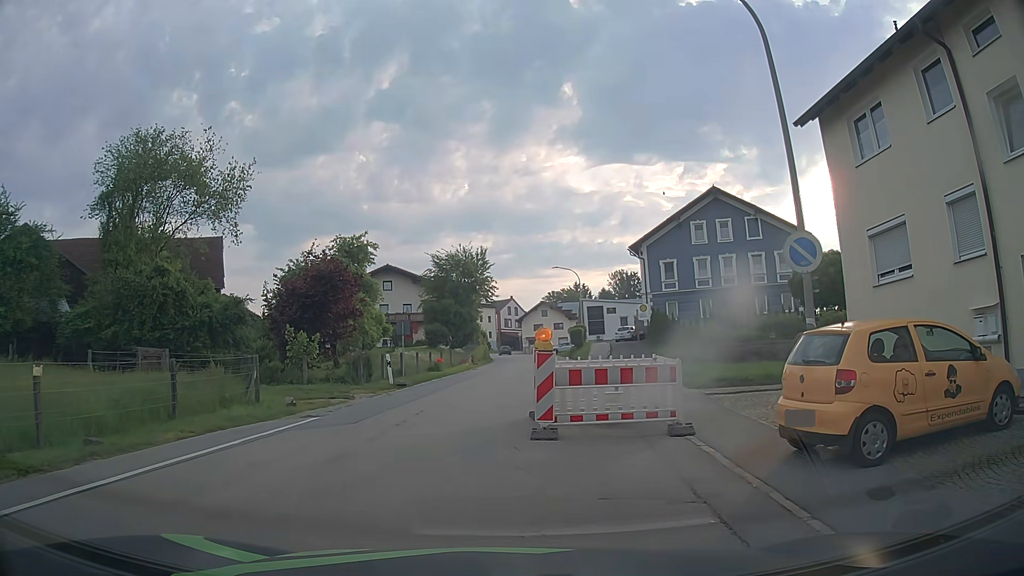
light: Day
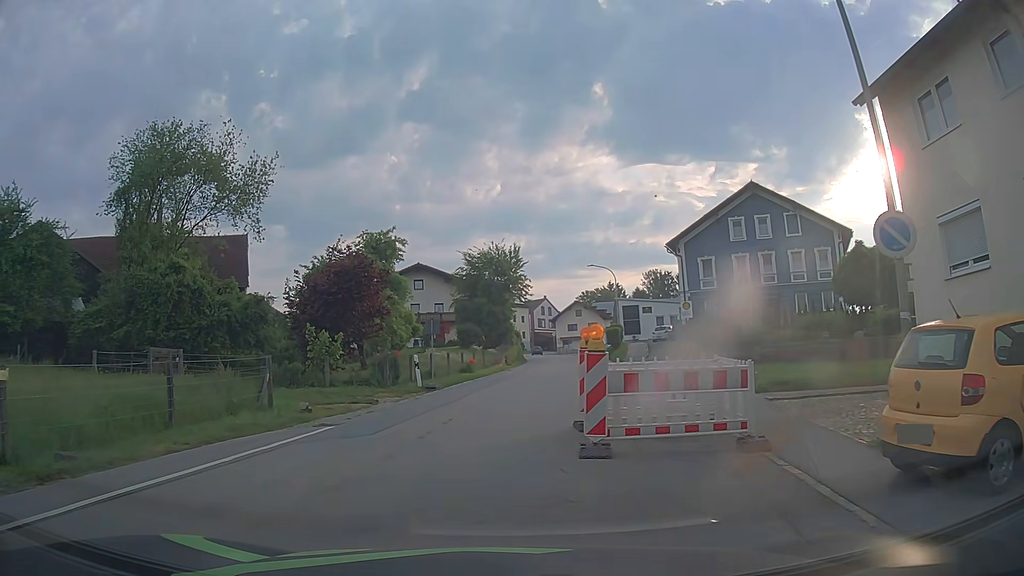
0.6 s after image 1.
(-0.1, +1.8) m; -3°
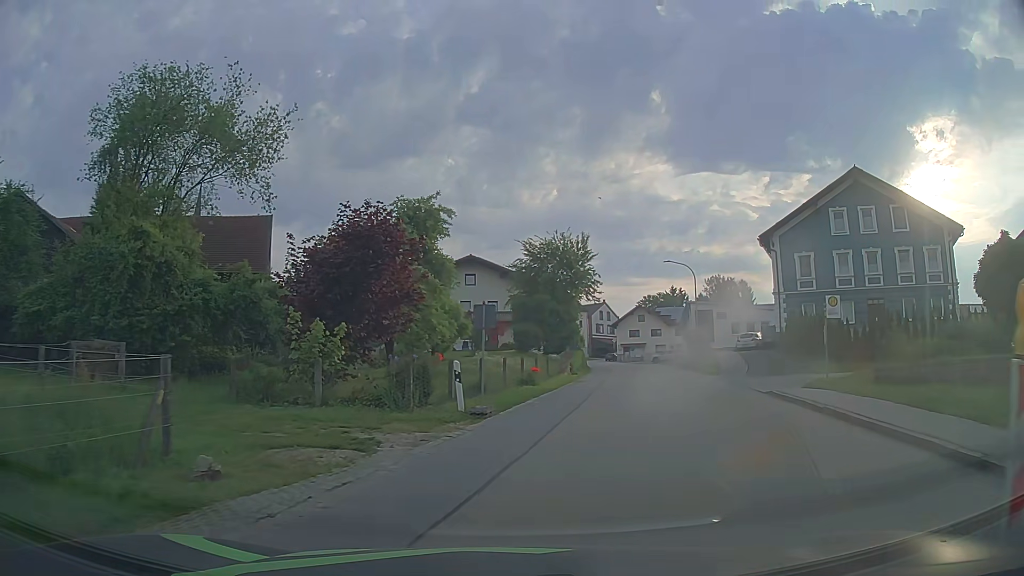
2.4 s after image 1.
(-1.0, +9.0) m; -6°
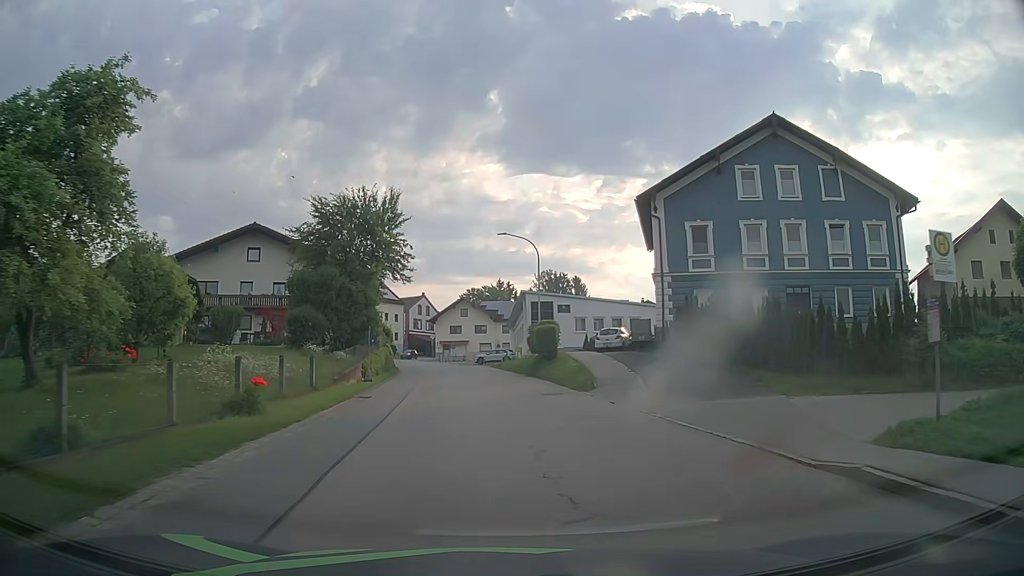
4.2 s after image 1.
(+2.2, +13.9) m; +16°
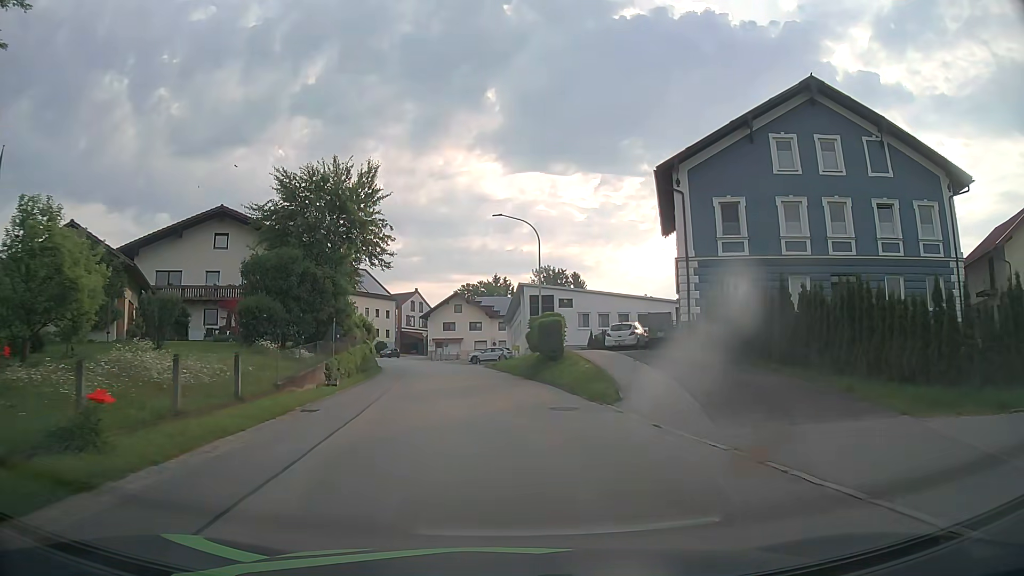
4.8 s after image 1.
(0.0, +5.8) m; 0°
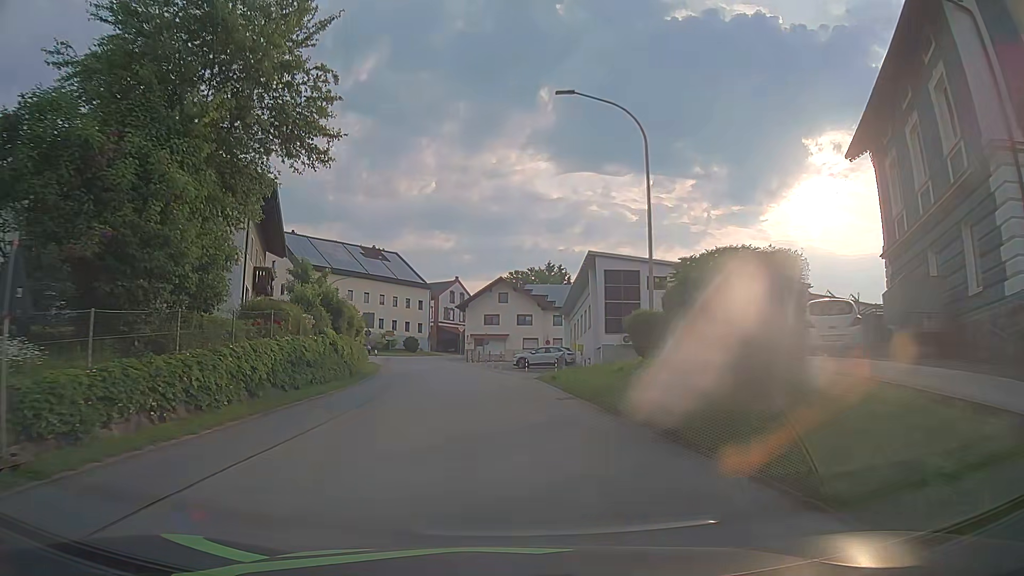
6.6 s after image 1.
(-0.6, +19.4) m; -4°
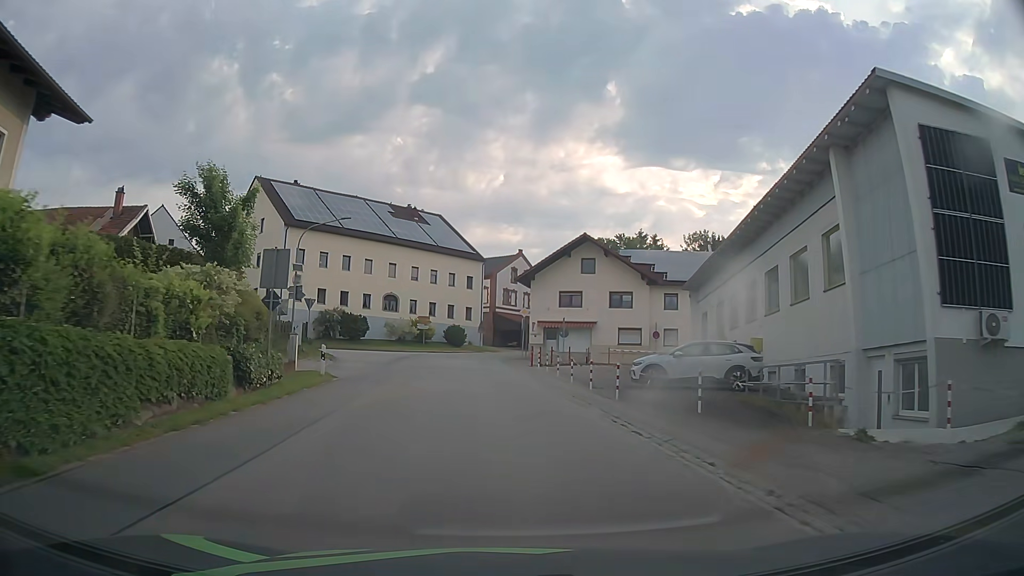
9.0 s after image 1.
(-1.3, +27.2) m; -6°
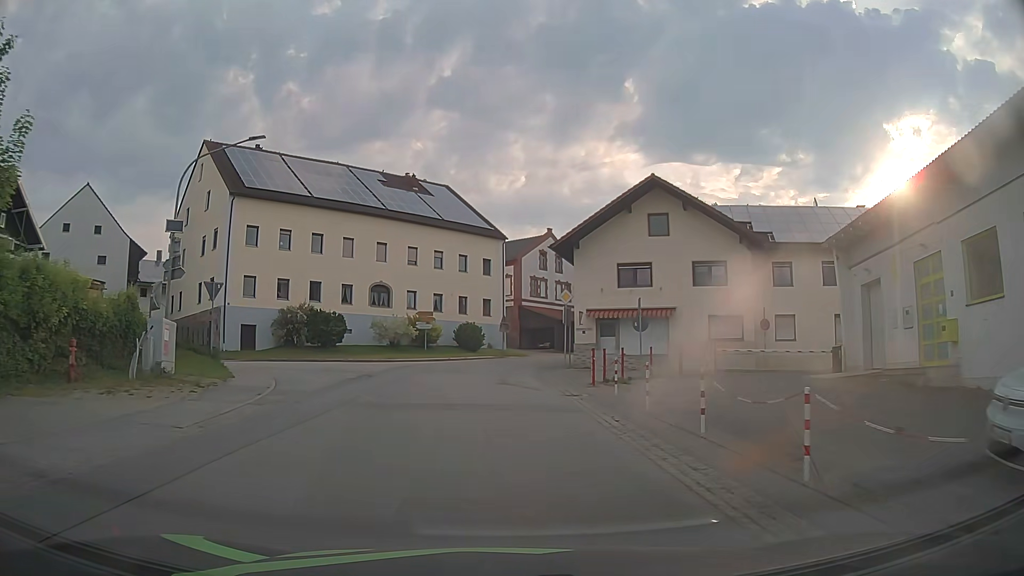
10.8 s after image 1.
(-0.3, +17.3) m; -2°
